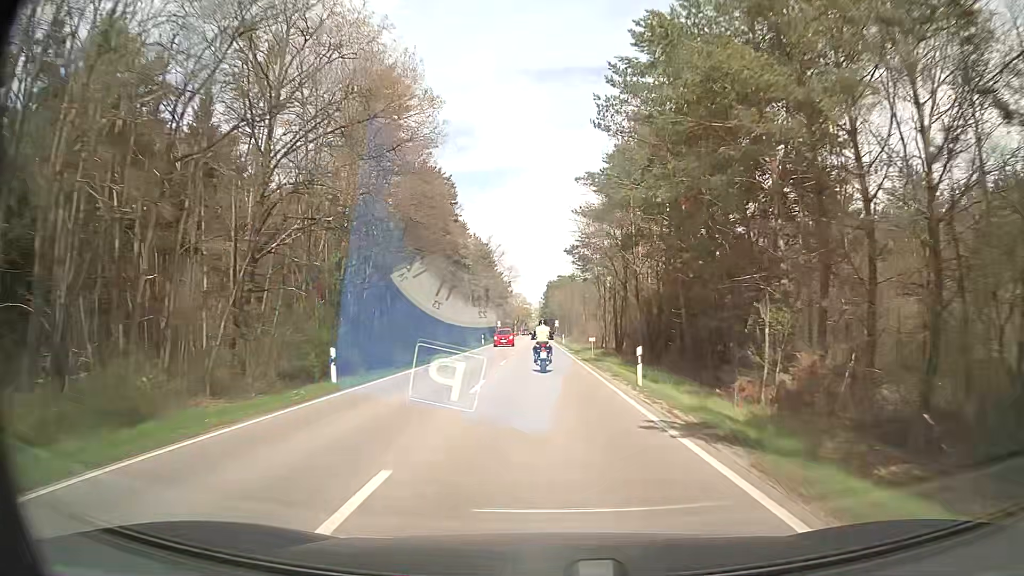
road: secondary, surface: asphalt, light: Day
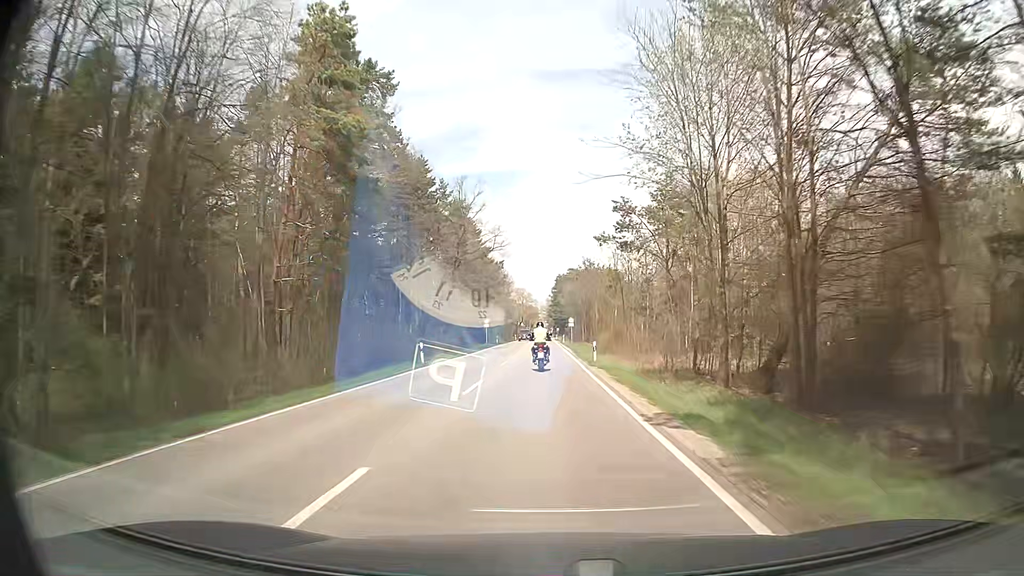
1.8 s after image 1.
(-0.4, +36.0) m; -1°
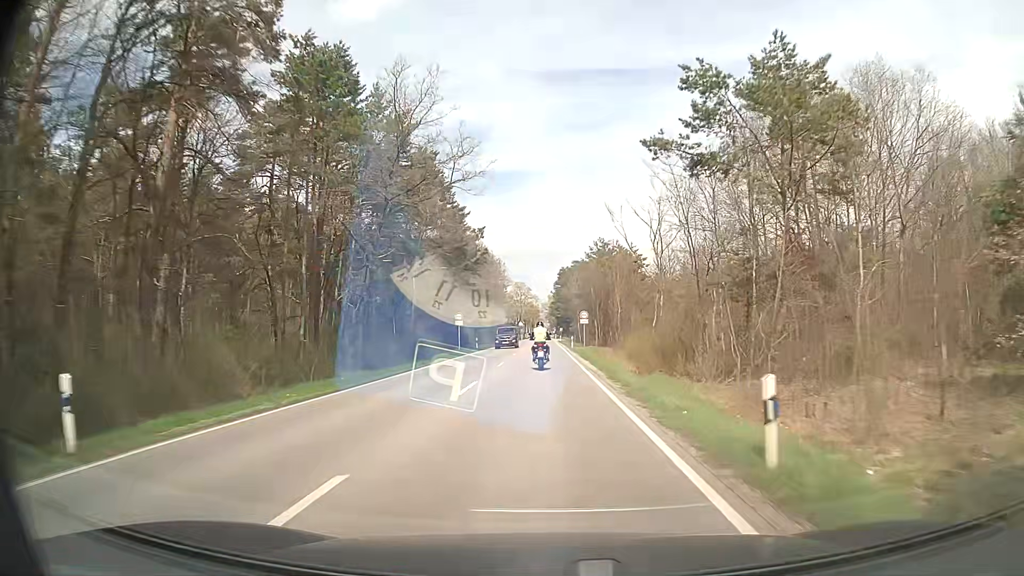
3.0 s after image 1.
(+0.2, +24.8) m; +1°
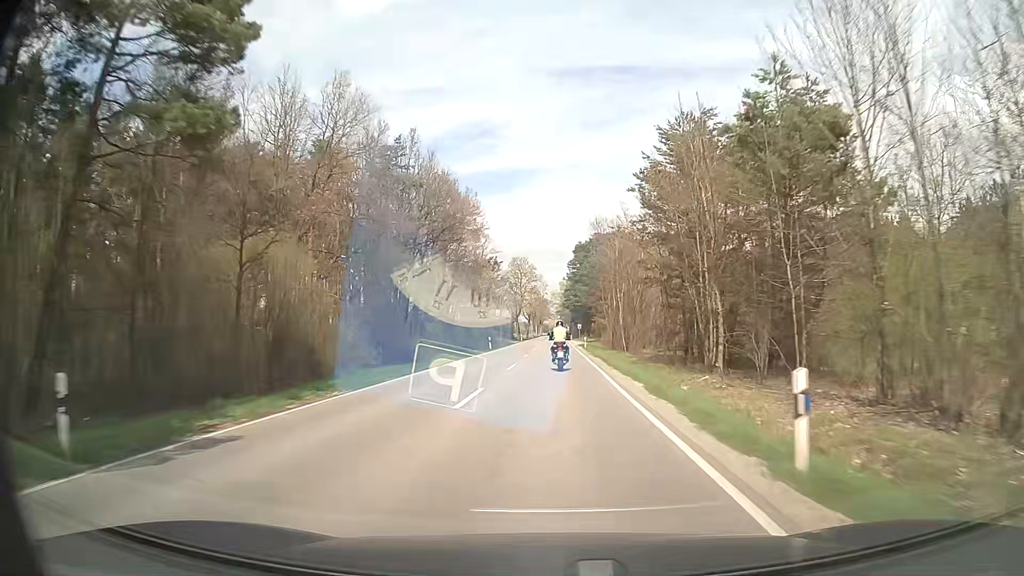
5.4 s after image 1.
(-0.7, +50.5) m; -1°
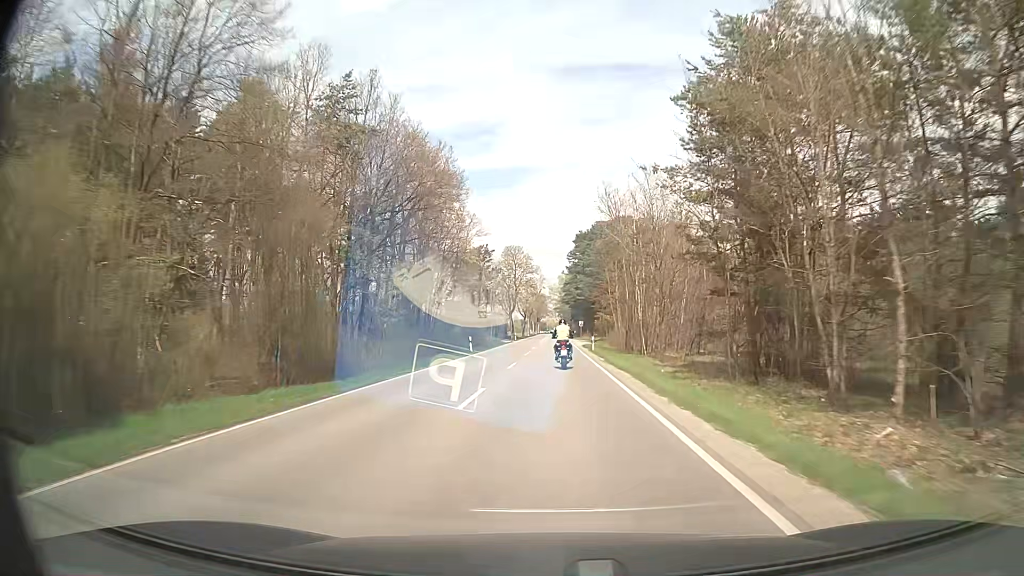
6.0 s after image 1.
(-0.1, +12.6) m; -1°
